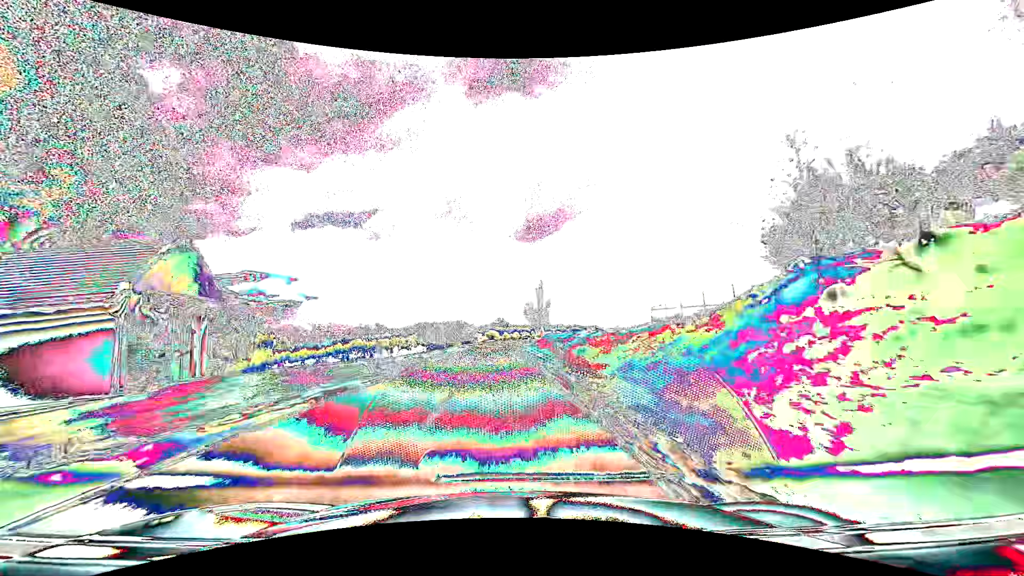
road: tertiary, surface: asphalt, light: Day
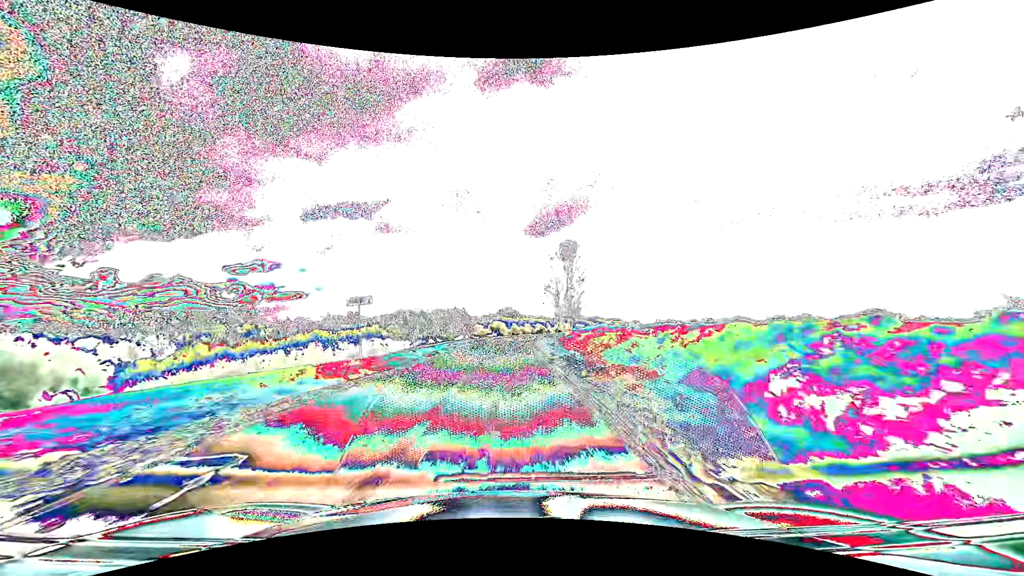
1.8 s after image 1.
(-0.5, +31.9) m; -1°
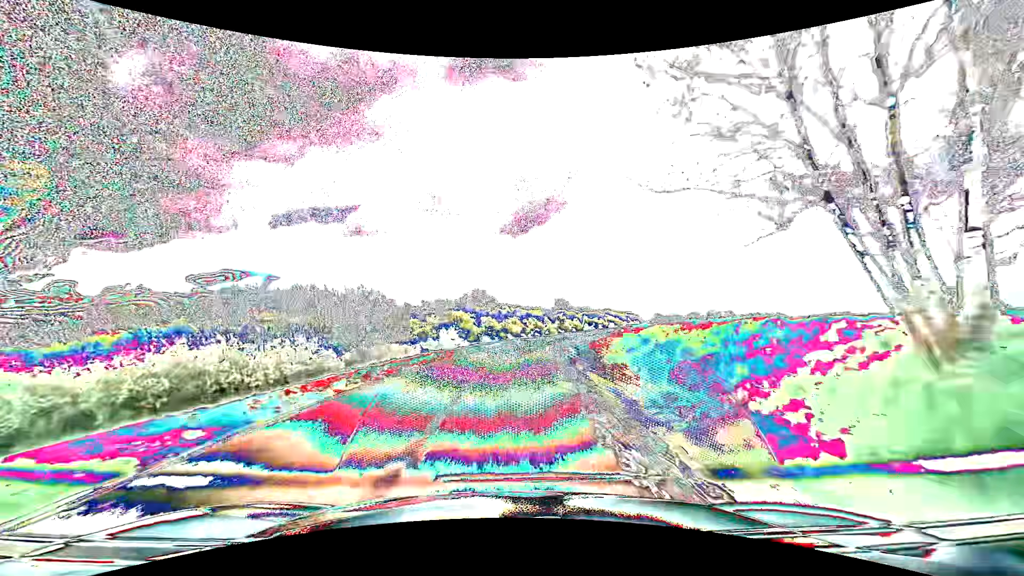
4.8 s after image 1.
(+0.7, +53.8) m; +3°
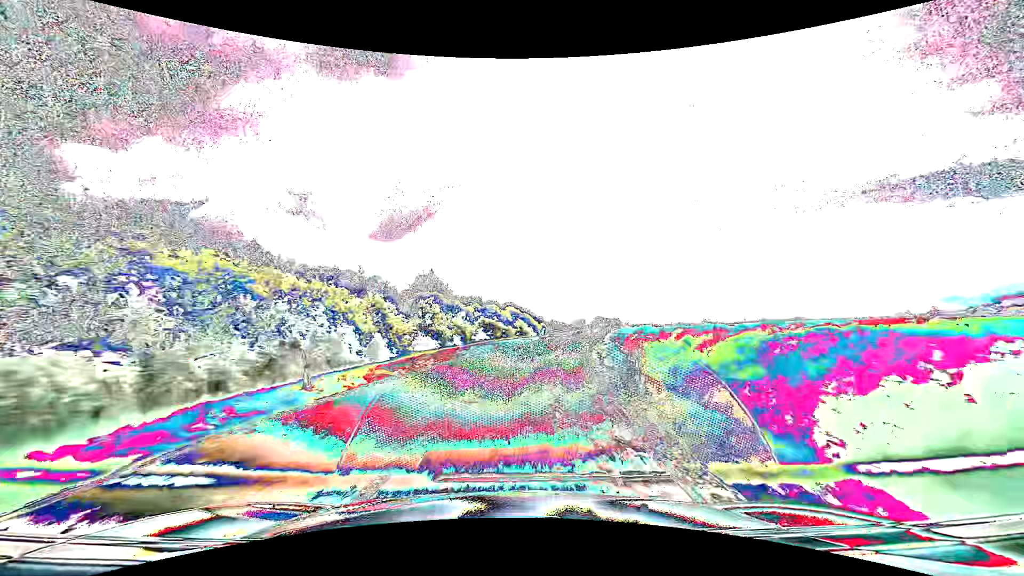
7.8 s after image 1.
(+5.4, +53.5) m; +14°
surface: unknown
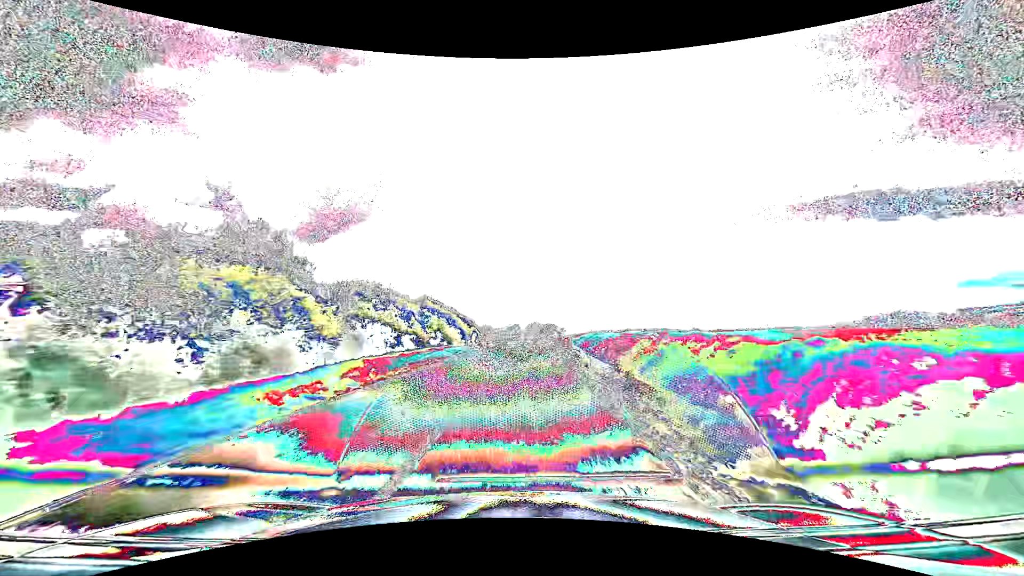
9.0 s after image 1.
(+1.6, +21.4) m; +8°
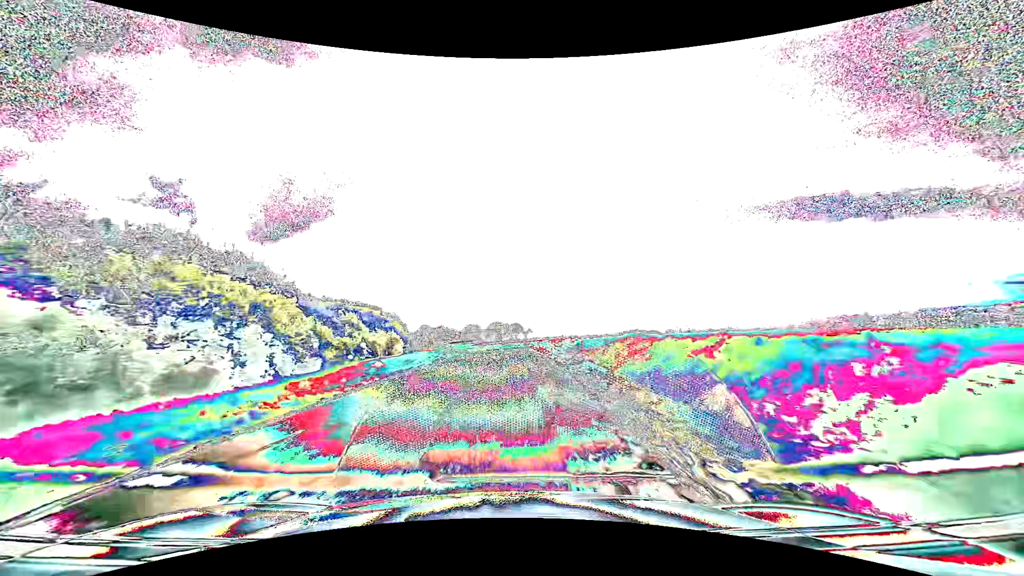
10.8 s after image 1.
(+1.9, +32.1) m; +5°
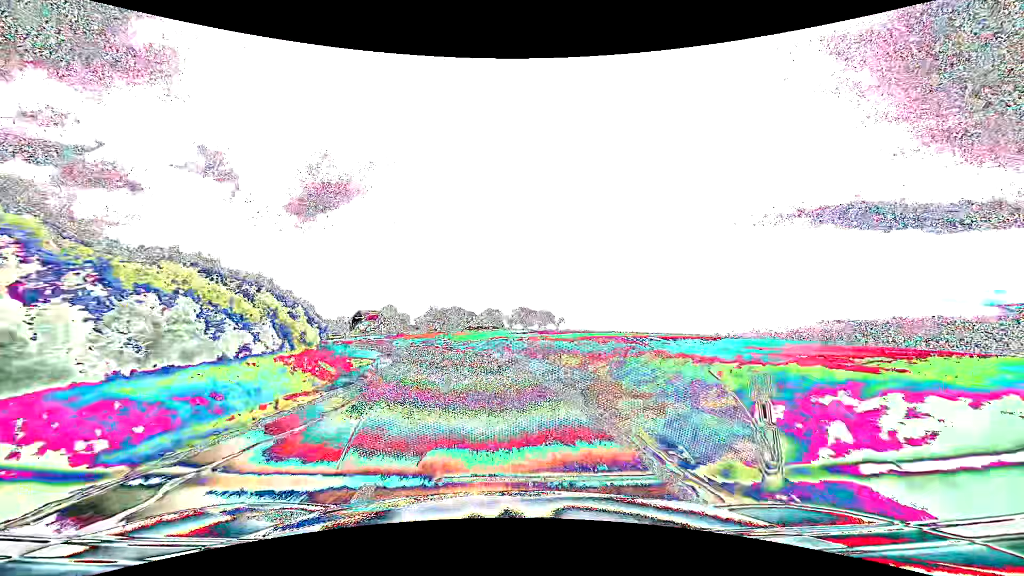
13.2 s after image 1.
(-0.5, +43.1) m; -3°
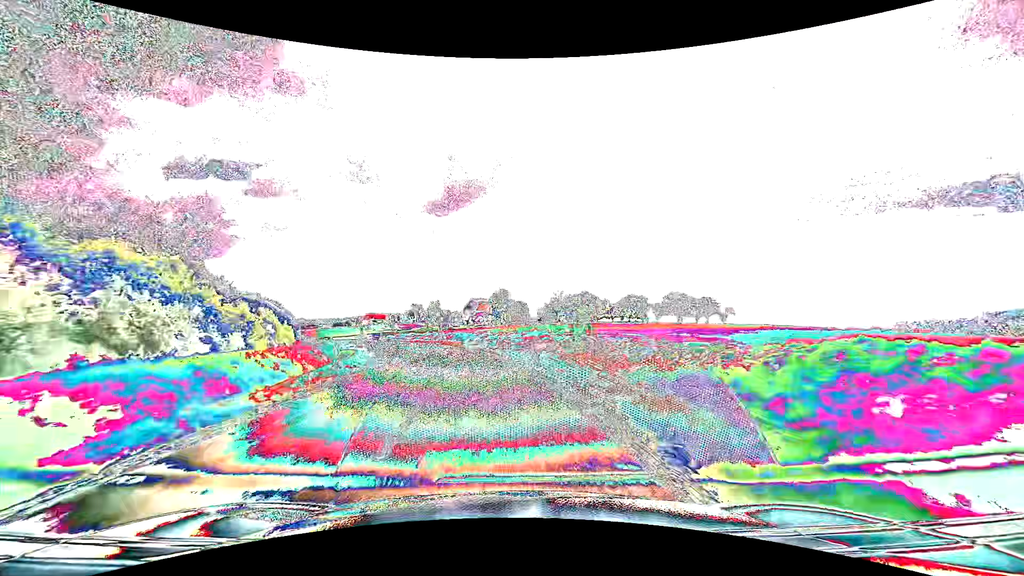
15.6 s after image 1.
(-5.1, +43.2) m; -14°
(0, +10) (-1, +20) (-3, +30) (-6, +39) (-9, +49) (-13, +58) (-18, +67) (-22, +76) (-27, +85) (-31, +94) m
